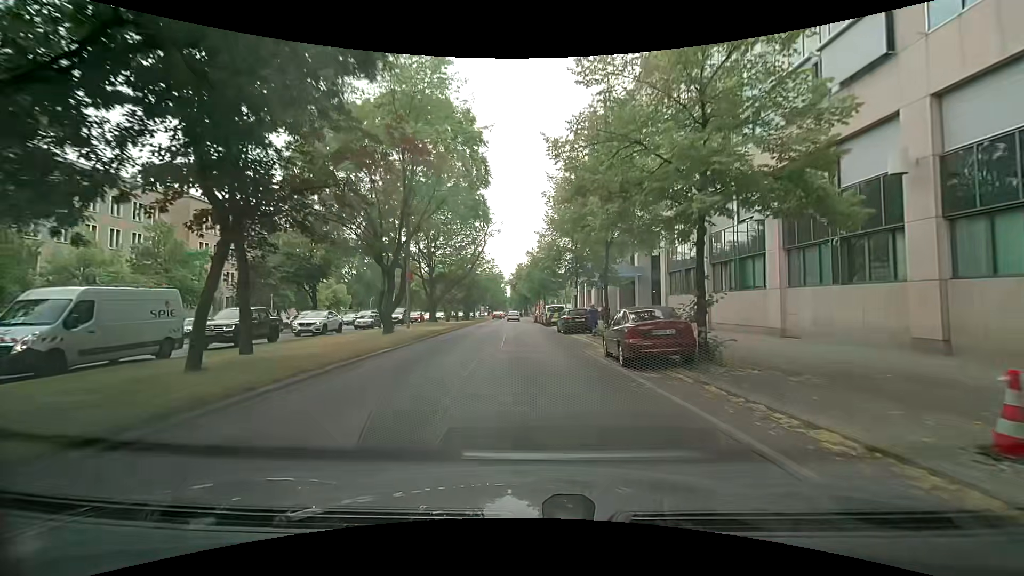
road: primary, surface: asphalt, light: Day
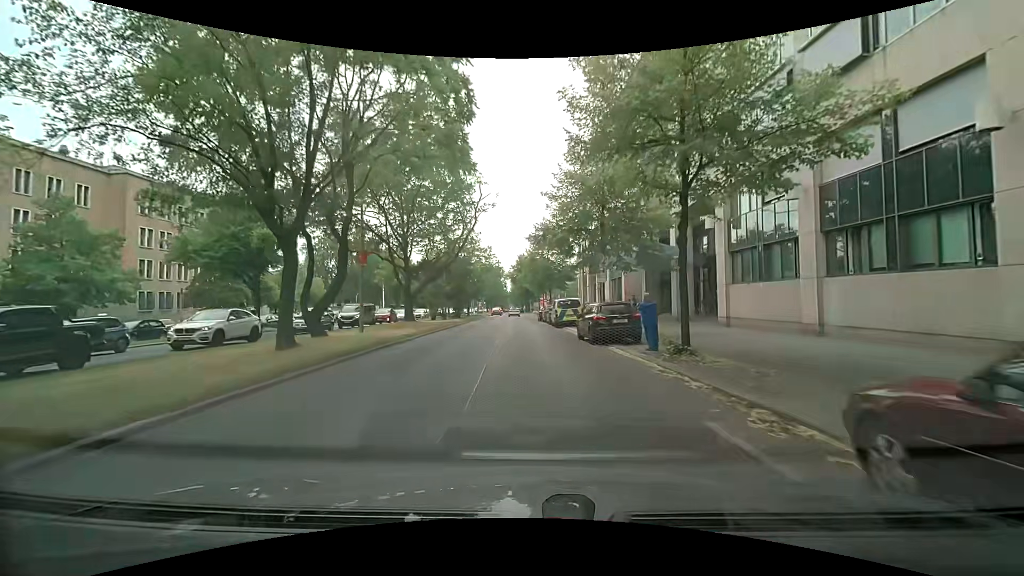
(+0.2, +11.2) m; +1°
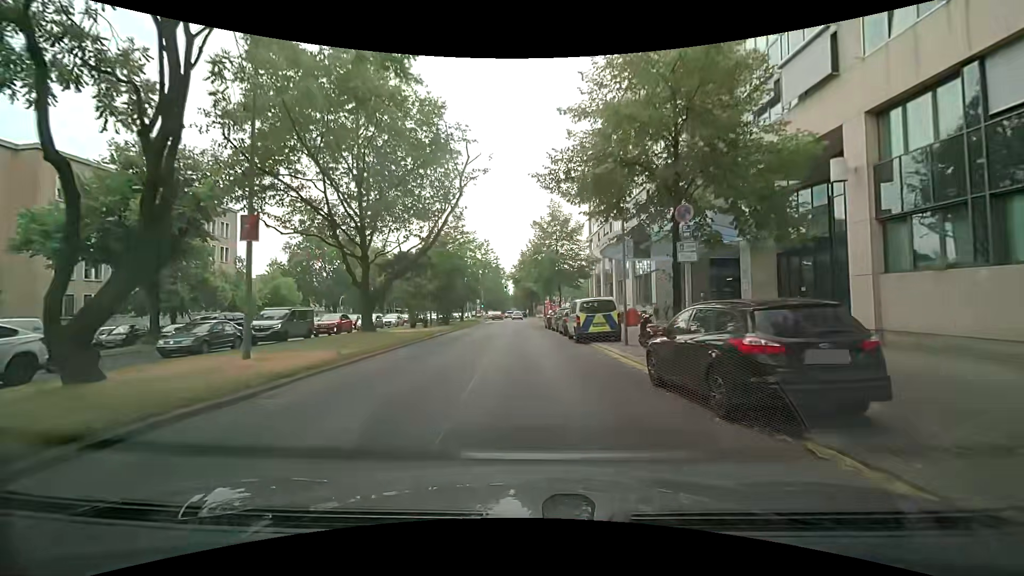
(0.0, +11.5) m; -1°
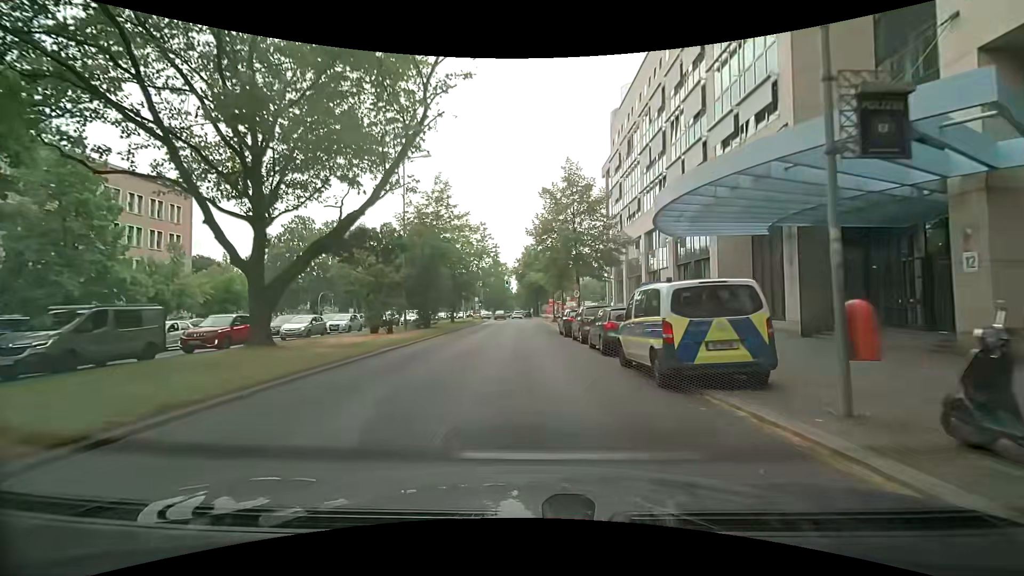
(0.0, +12.3) m; 0°
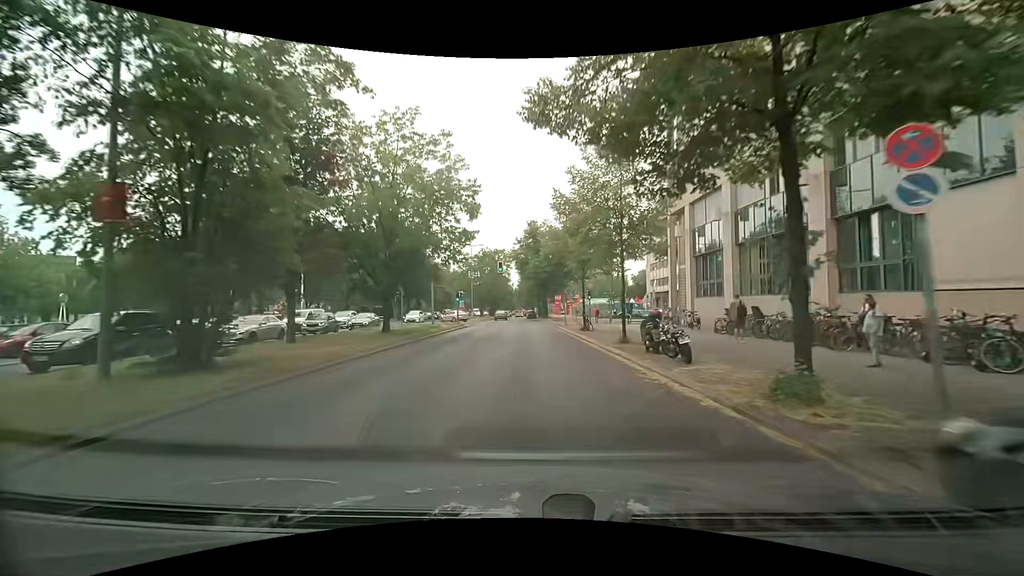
(-0.1, +27.0) m; 0°
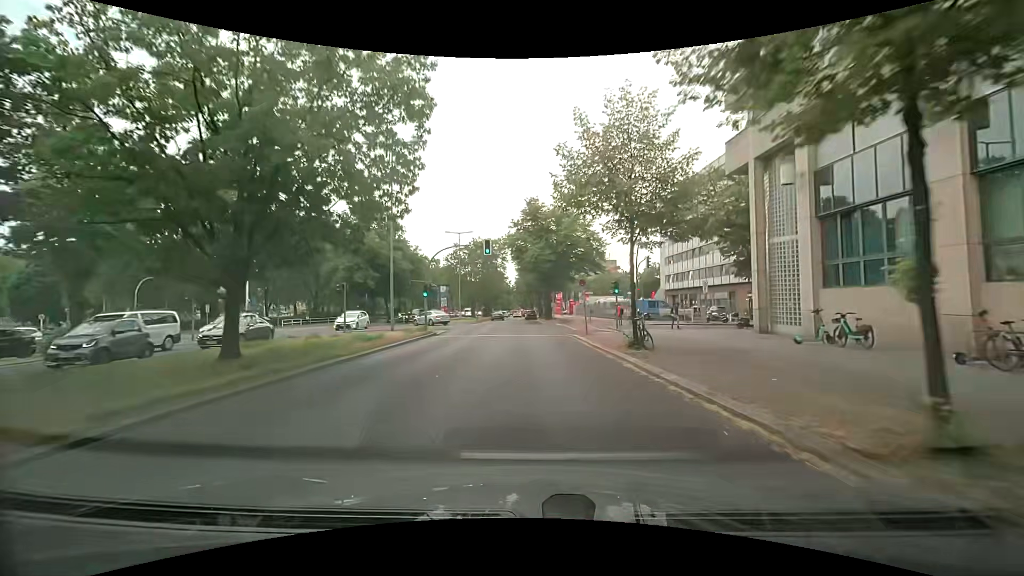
(0.0, +14.3) m; 0°
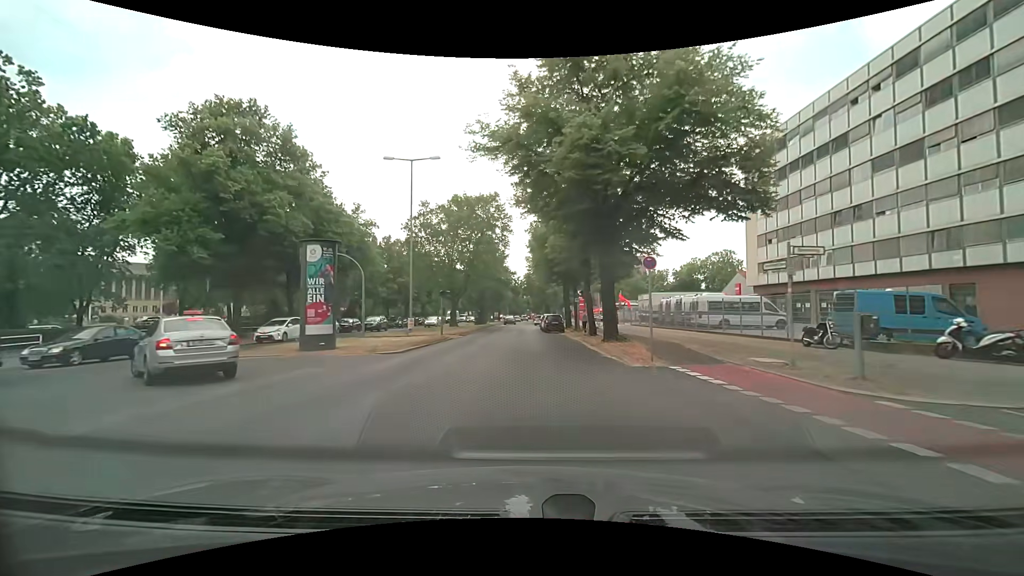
(0.0, +36.5) m; -1°
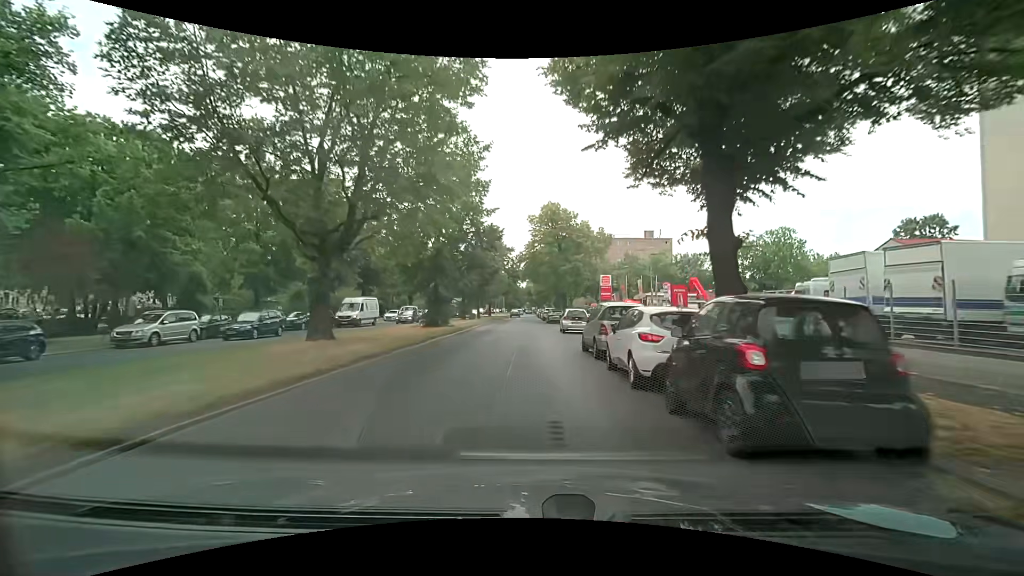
(-0.3, +36.1) m; +1°
(0, +10) (0, +20) (0, +30) (0, +40) (-1, +50) (-1, +60) (-1, +70) (-1, +80) (-1, +90) (-1, +100) m
